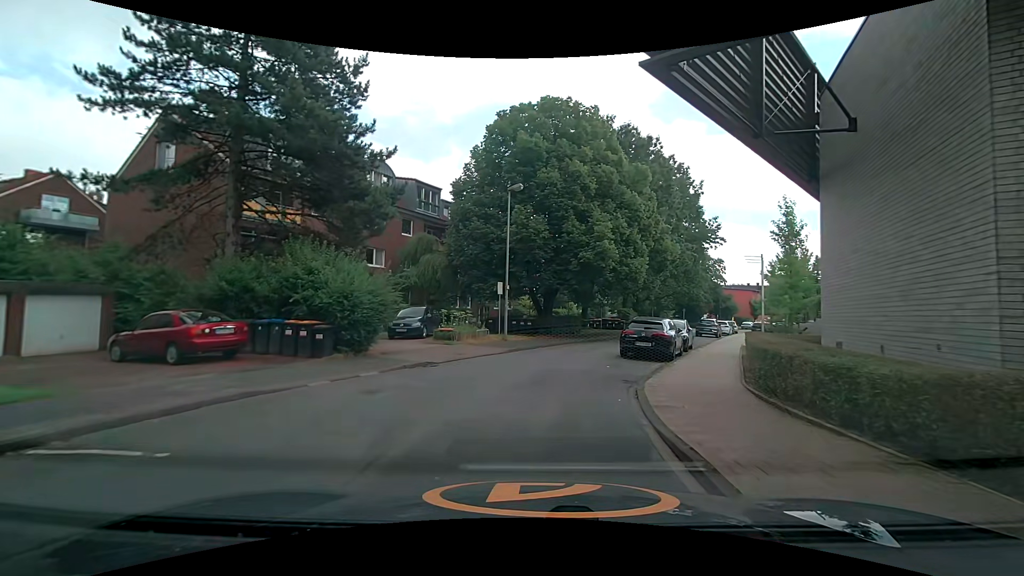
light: Day
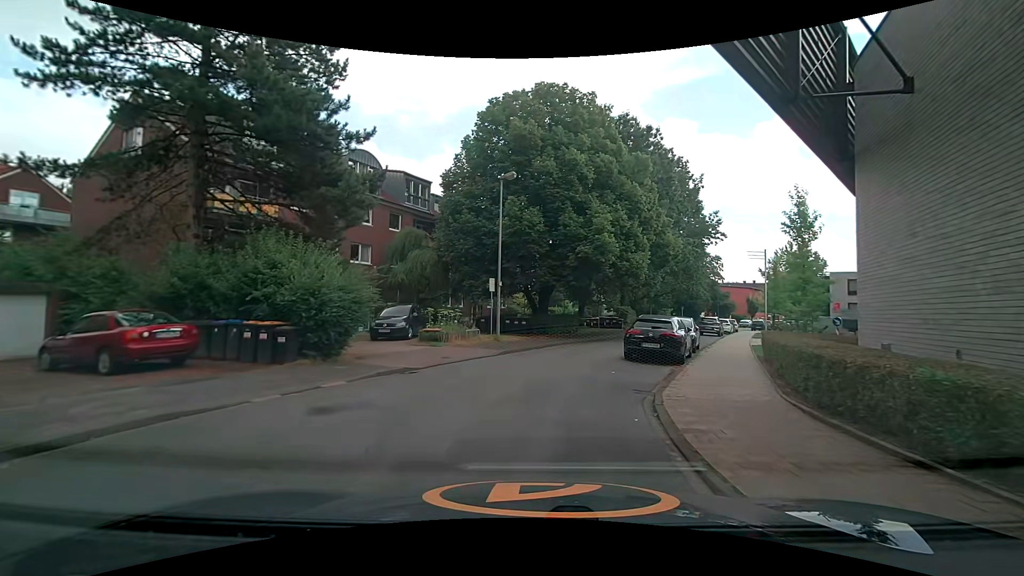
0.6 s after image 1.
(-0.1, +1.8) m; -1°
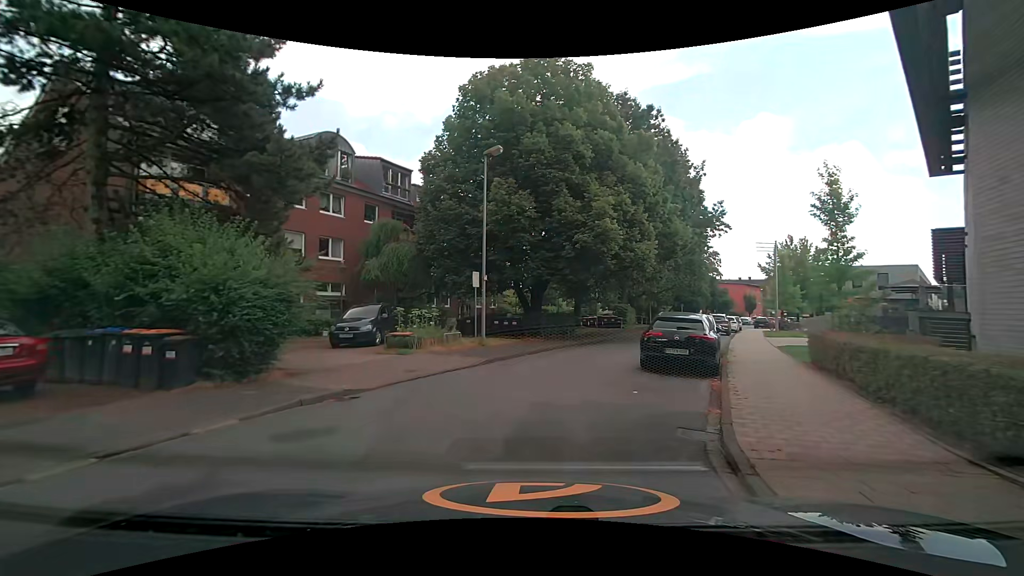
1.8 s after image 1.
(-0.1, +3.5) m; -1°
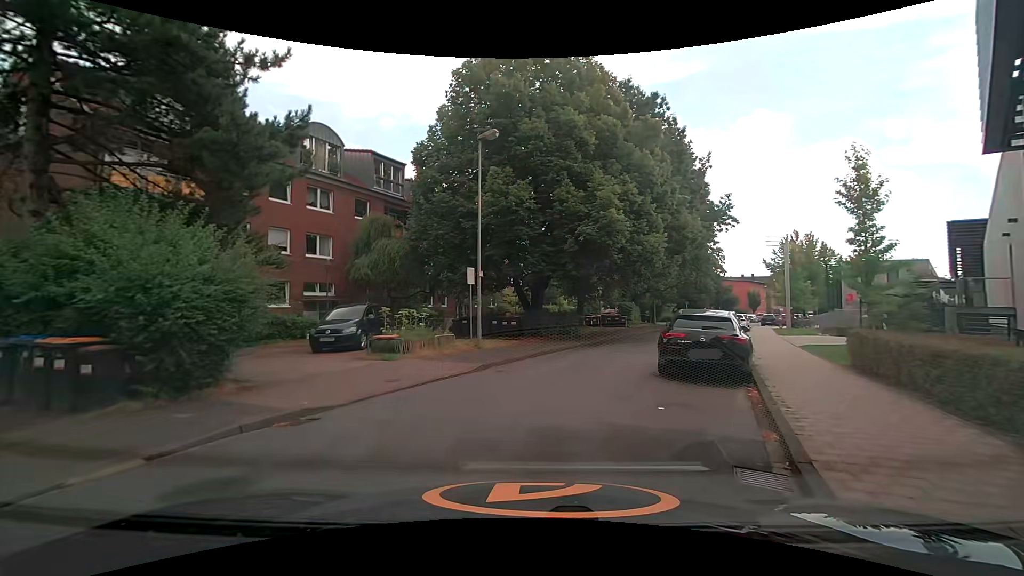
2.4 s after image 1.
(0.0, +1.7) m; -1°
